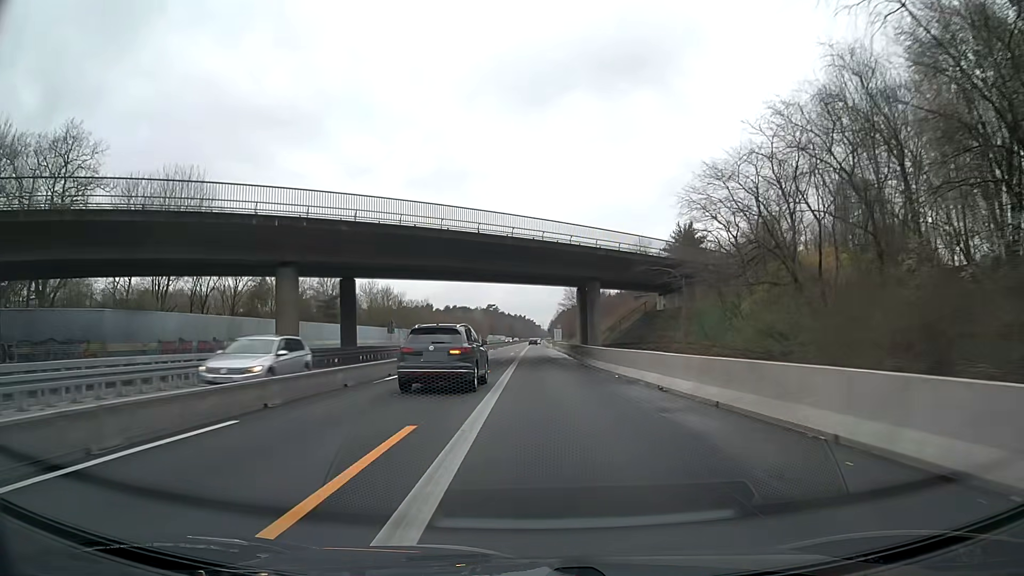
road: motorway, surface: asphalt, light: Day
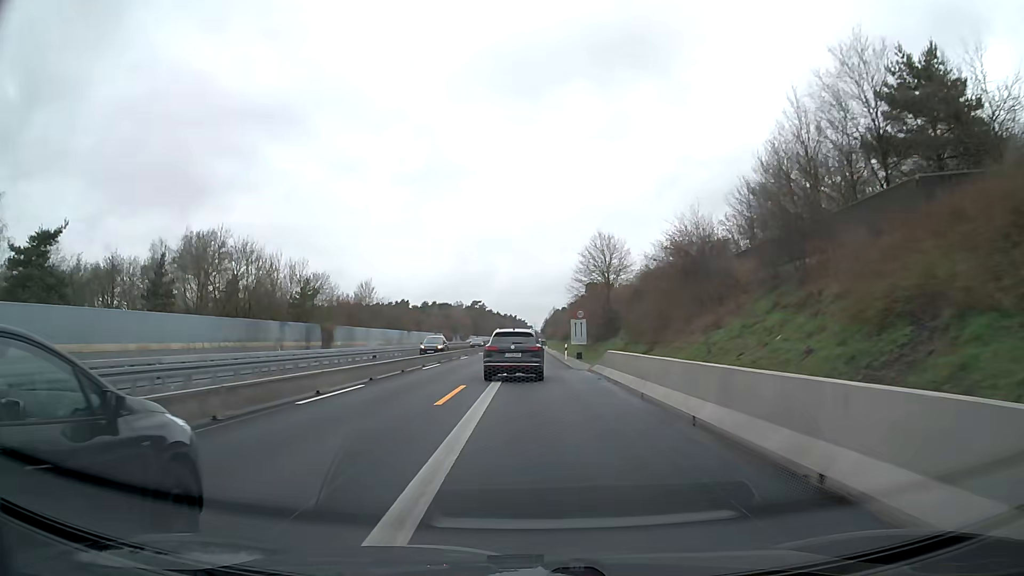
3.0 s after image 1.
(+0.2, +62.4) m; +1°
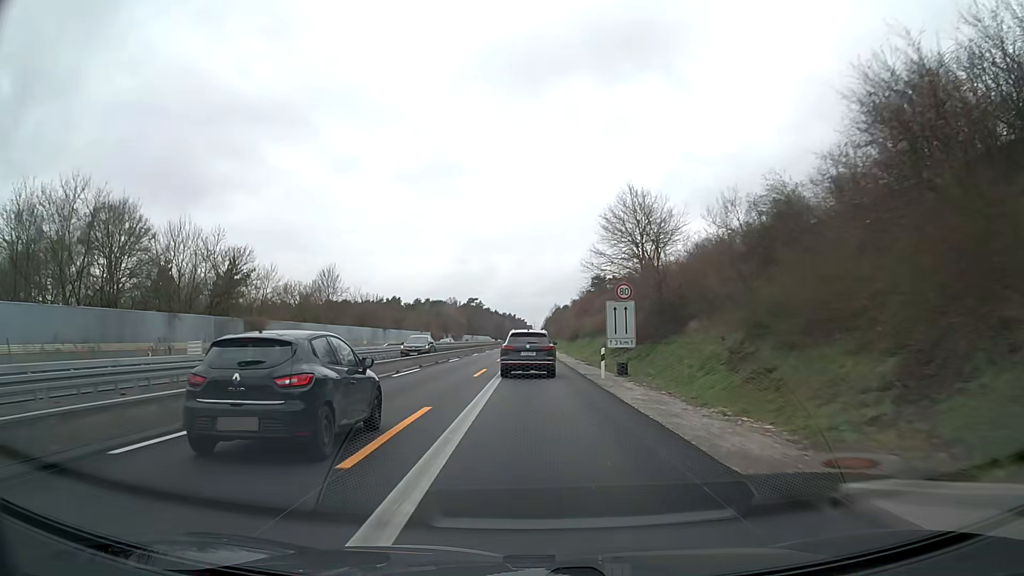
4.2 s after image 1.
(0.0, +25.0) m; 0°
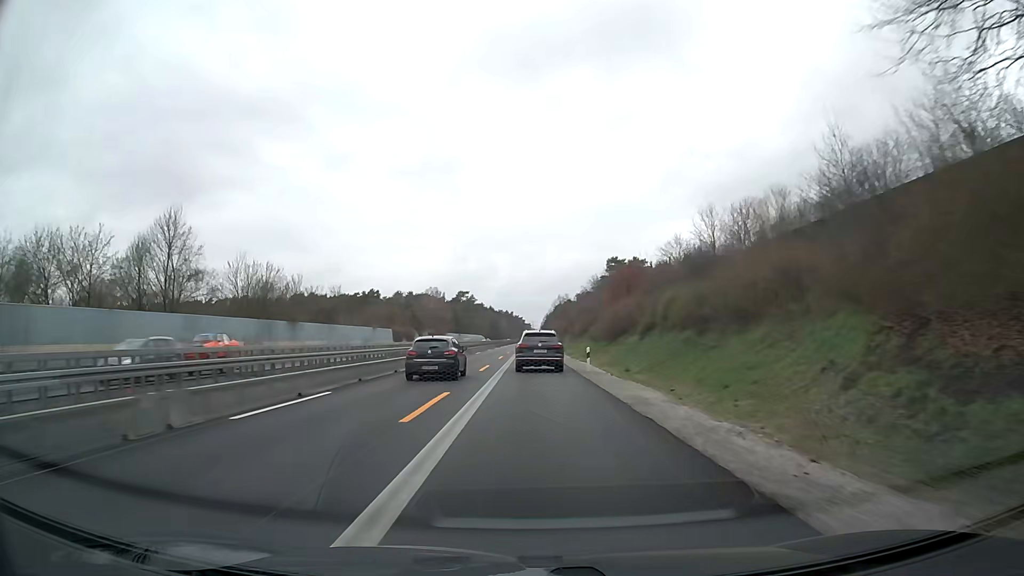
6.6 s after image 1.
(0.0, +50.1) m; 0°
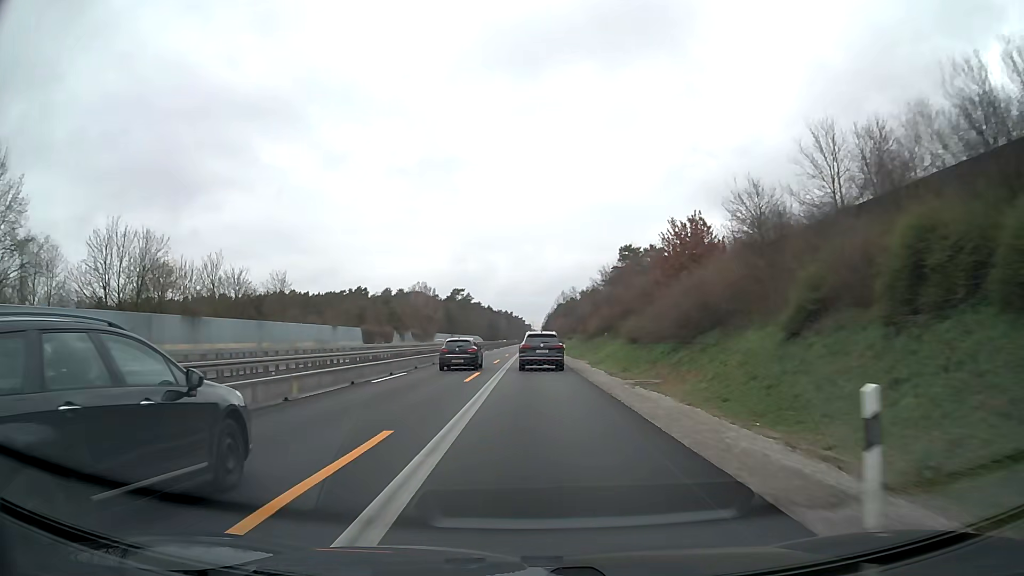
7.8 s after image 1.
(0.0, +25.1) m; 0°
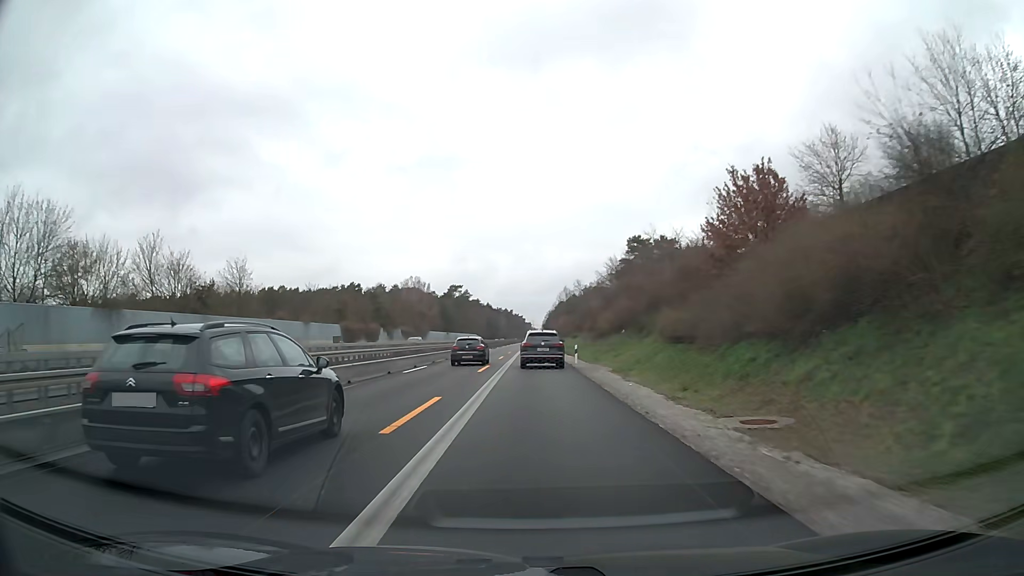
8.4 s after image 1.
(0.0, +12.5) m; 0°
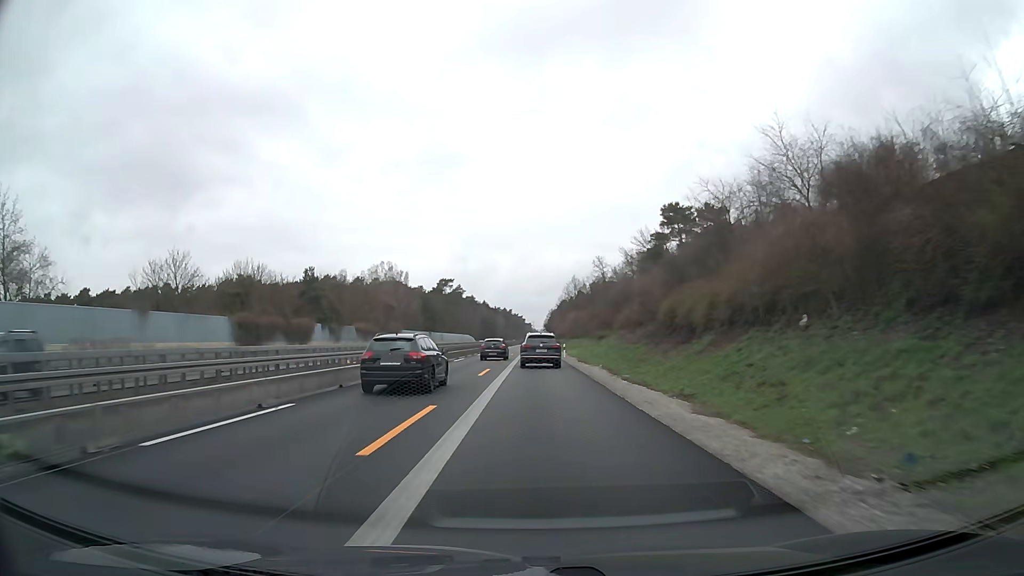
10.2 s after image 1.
(0.0, +37.6) m; 0°
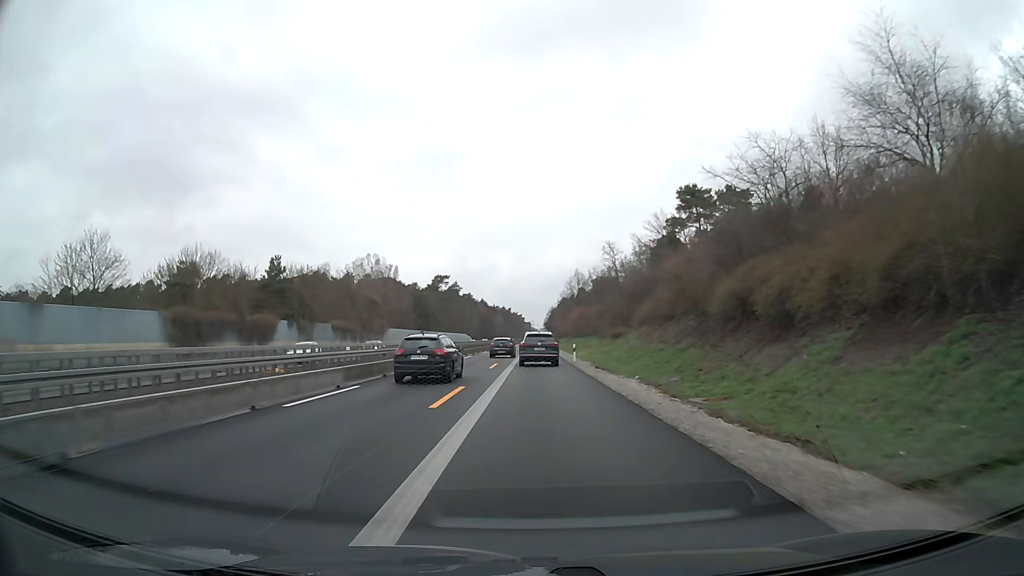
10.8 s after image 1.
(0.0, +12.5) m; 0°
(0, +10) (0, +20) (0, +30) (0, +40) (0, +50) (0, +60) (0, +70) (0, +80) (0, +90) (0, +100) m
